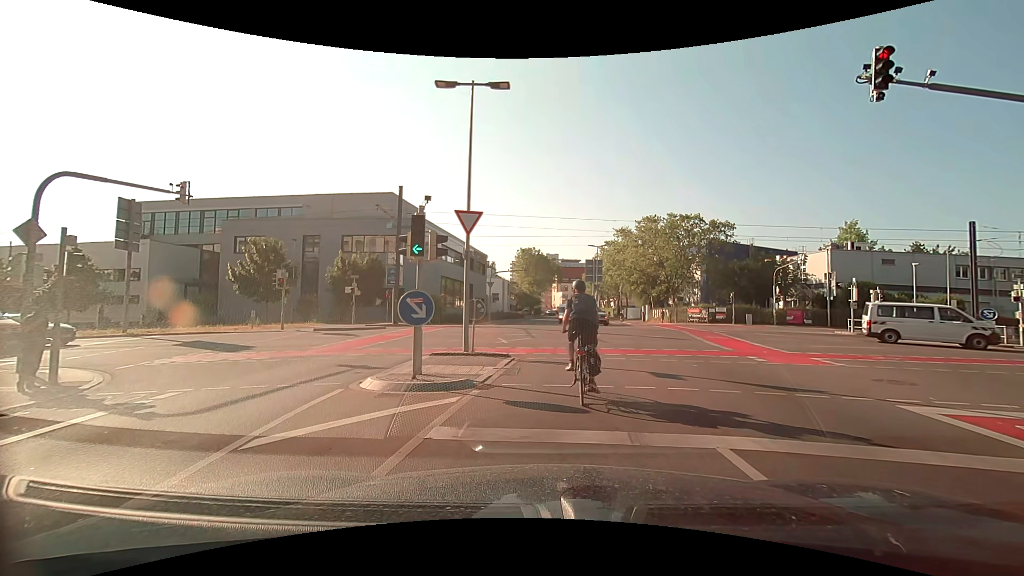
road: secondary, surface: asphalt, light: Day
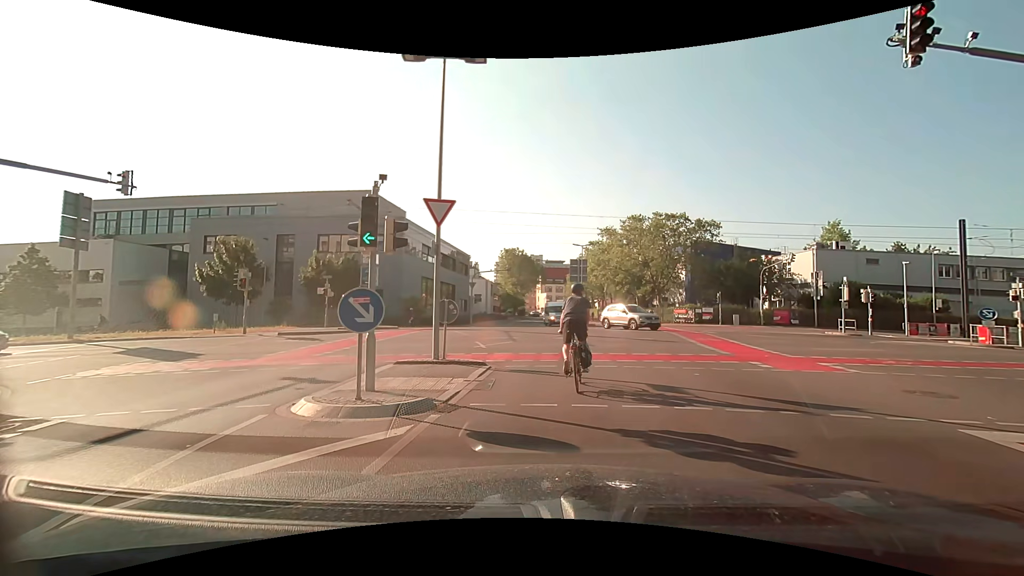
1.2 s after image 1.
(0.0, +1.8) m; -1°
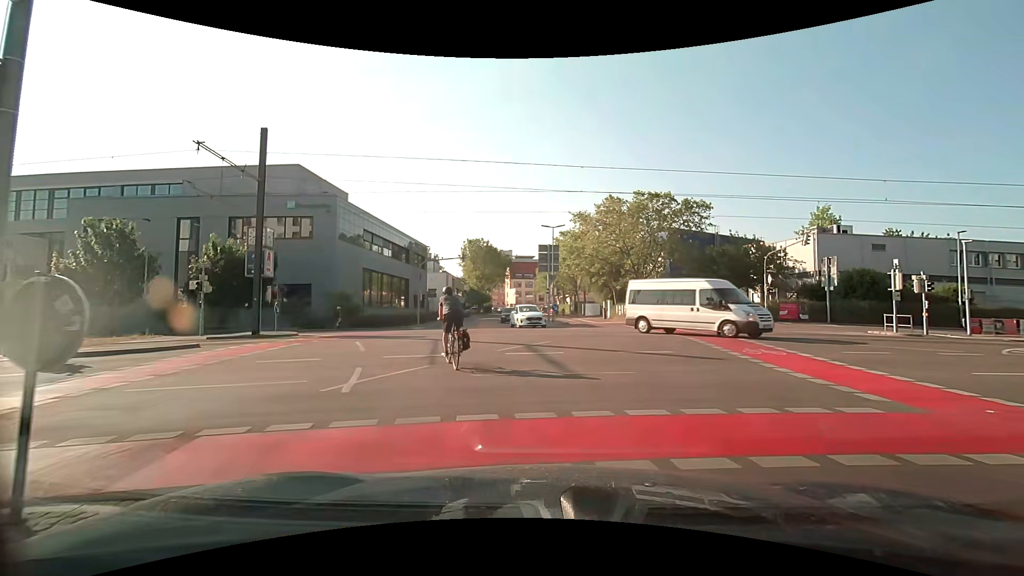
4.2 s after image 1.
(+0.6, +9.5) m; +4°
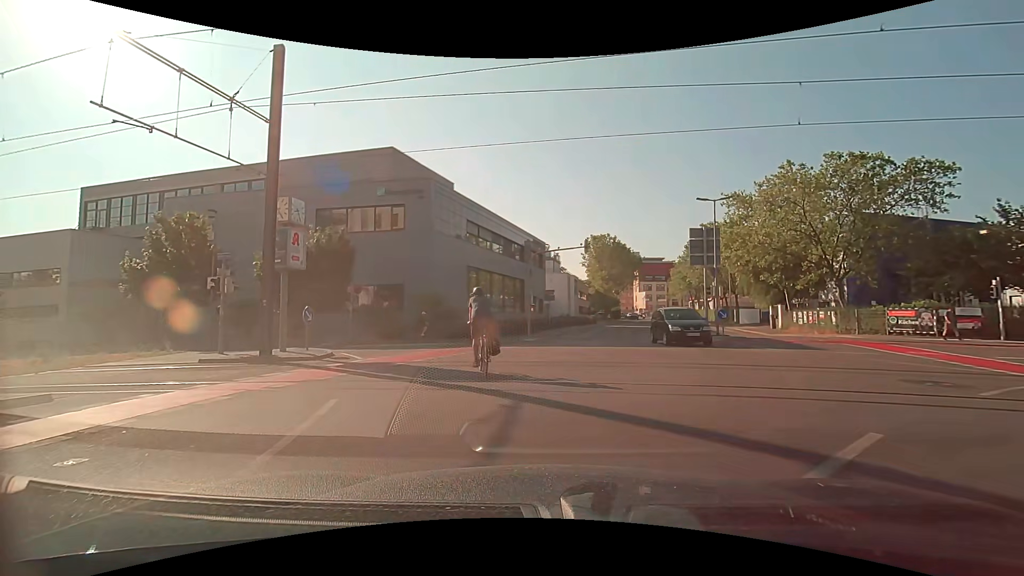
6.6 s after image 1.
(-1.3, +10.3) m; -16°
(-1, +10) (-5, +19) (-13, +25) (-23, +27) (-32, +28) (-42, +29) (-52, +30) (-62, +31) (-72, +32) (-82, +33) m
